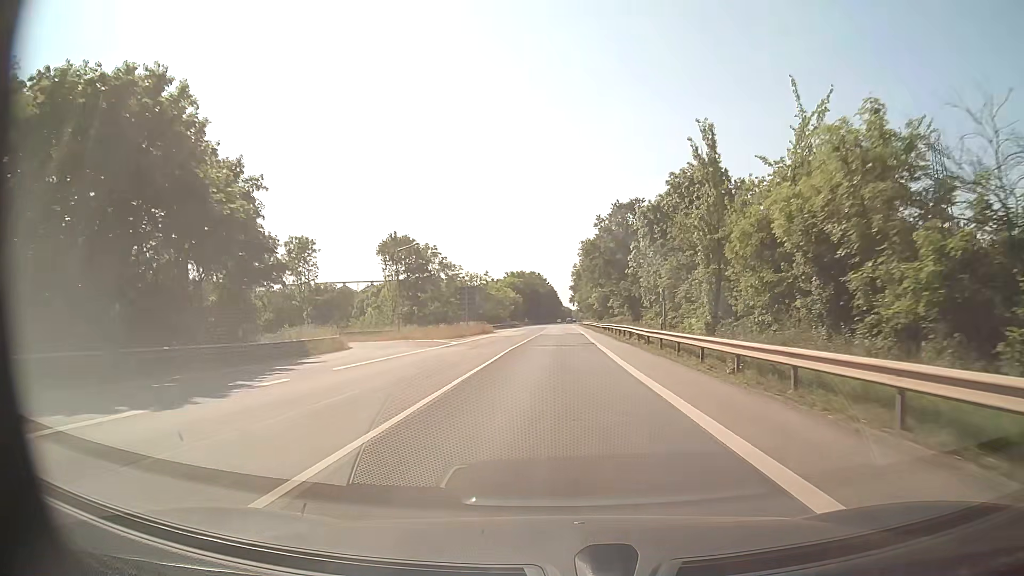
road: secondary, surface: asphalt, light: Day
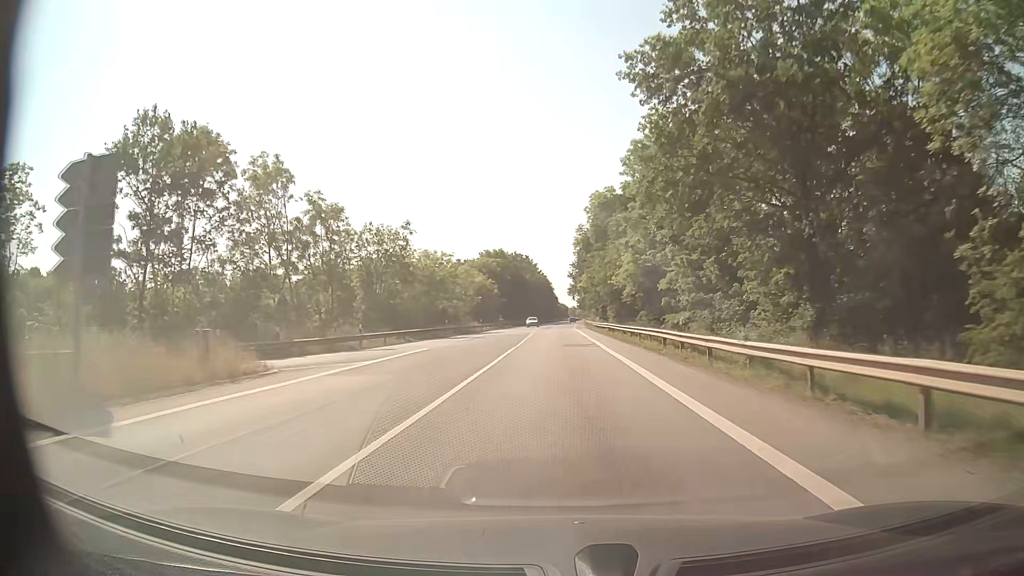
(+0.2, +57.4) m; 0°
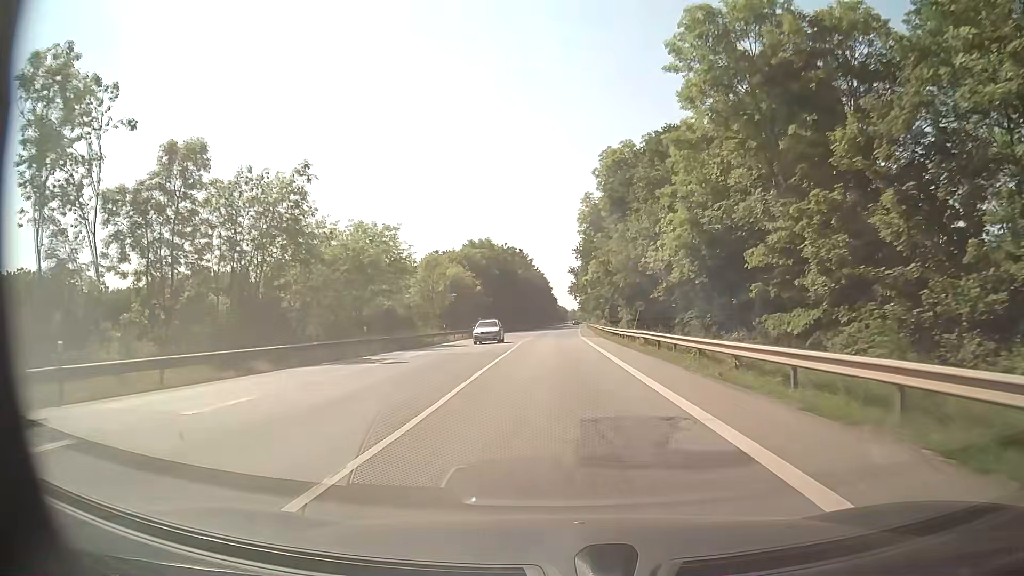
(0.0, +23.6) m; 0°
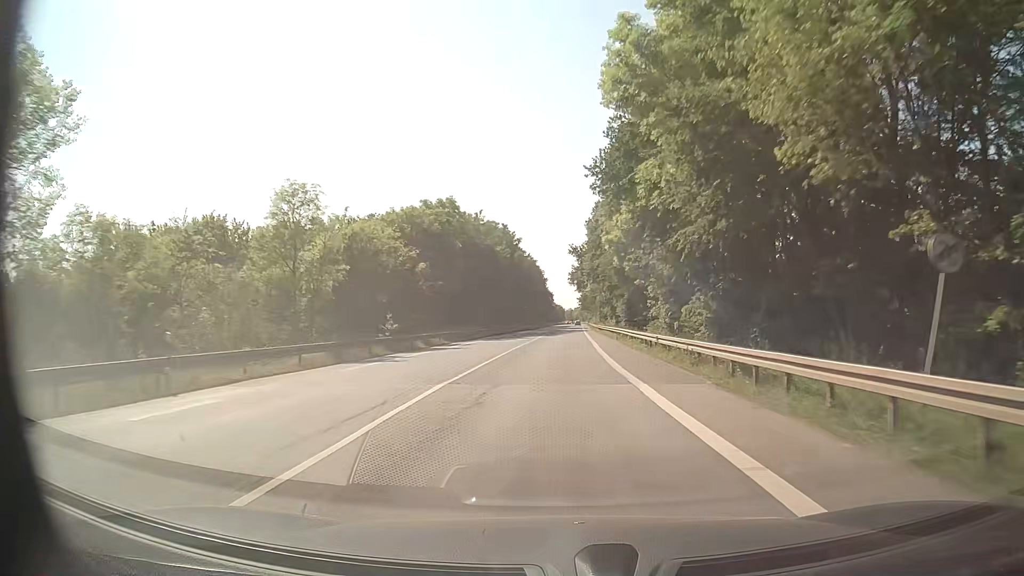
(+0.4, +37.4) m; +1°
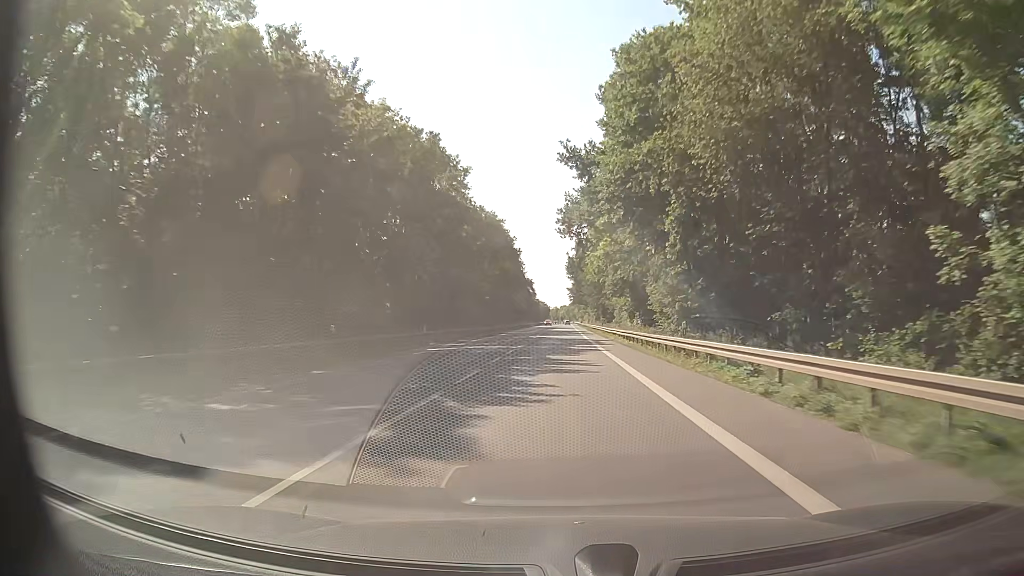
(+0.9, +53.7) m; +1°
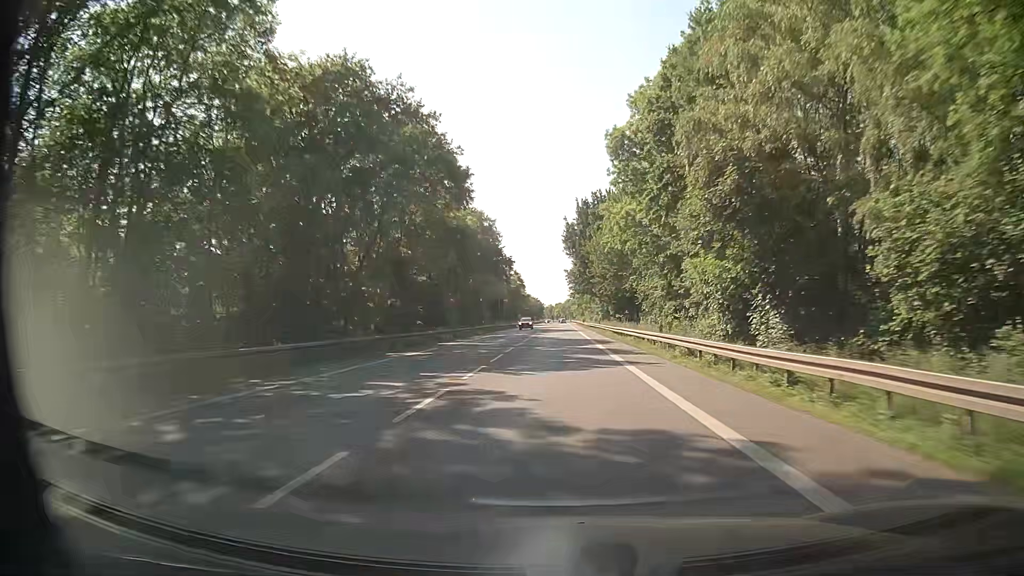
(+0.3, +43.0) m; +1°
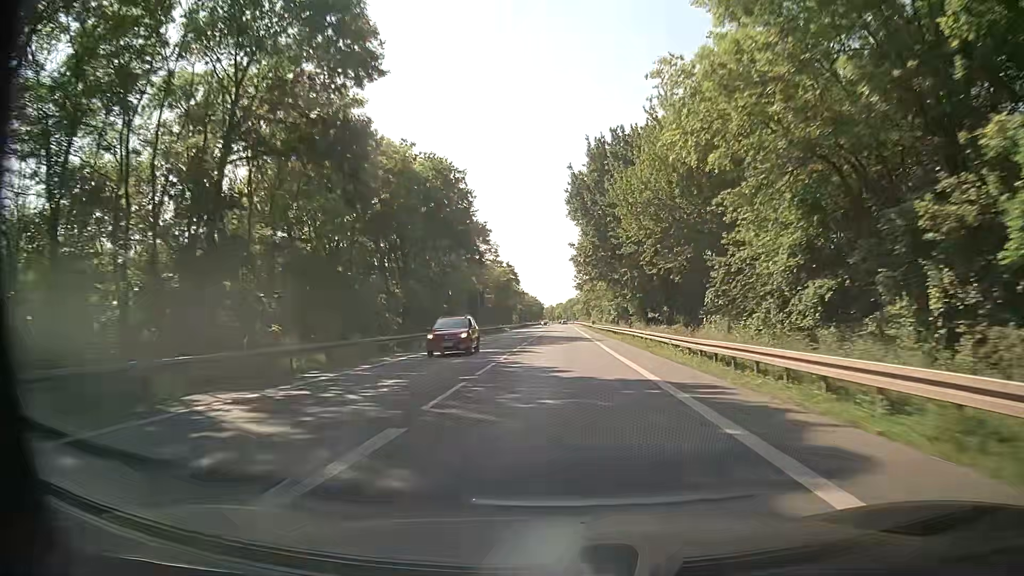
(0.0, +29.8) m; 0°
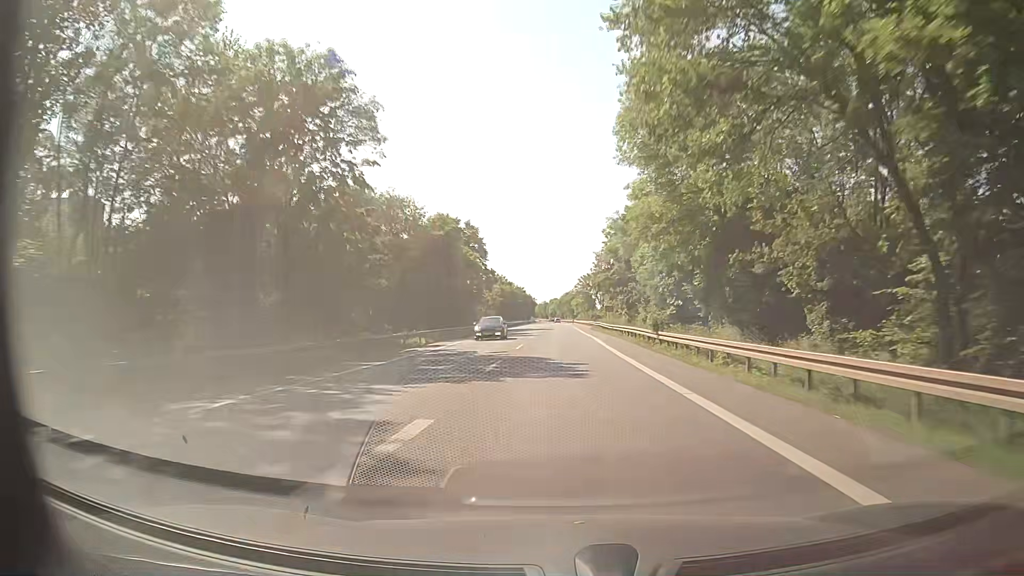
(+0.1, +61.2) m; +1°
(0, +10) (0, +20) (0, +30) (0, +40) (0, +50) (0, +60) (0, +70) (0, +80) (0, +90) (0, +100) m
